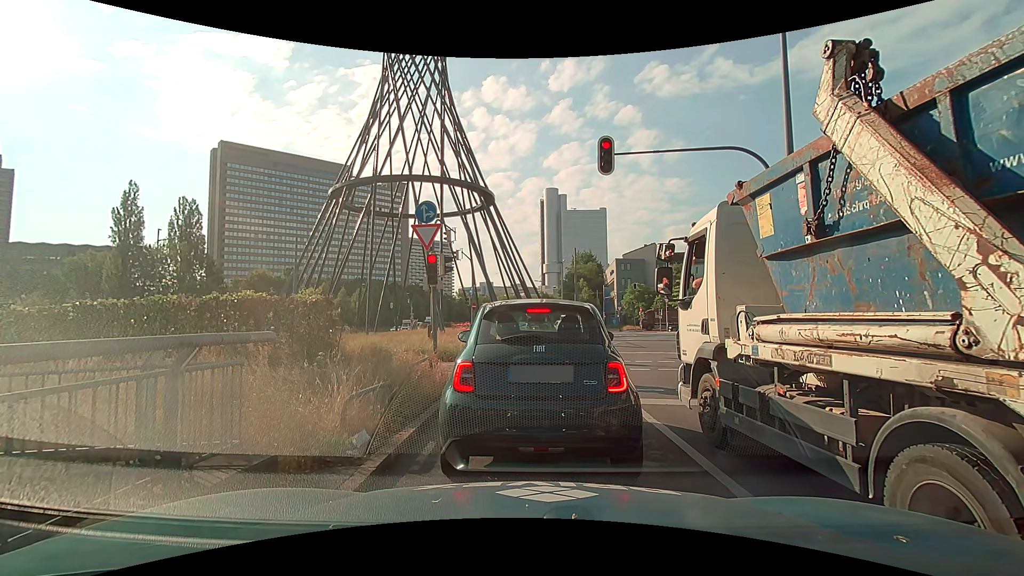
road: trunk_link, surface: asphalt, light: Day
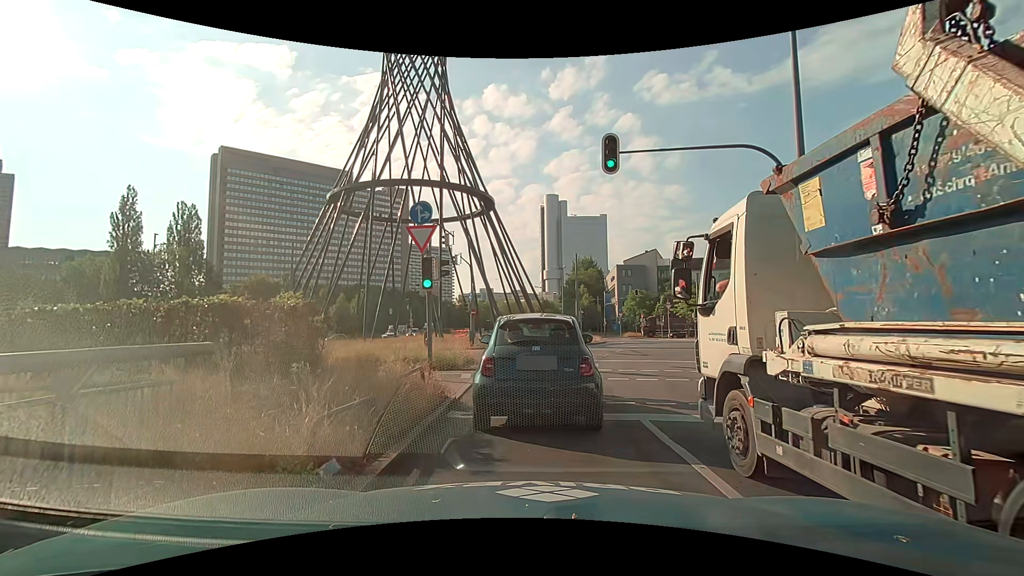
(0.0, +0.9) m; -1°
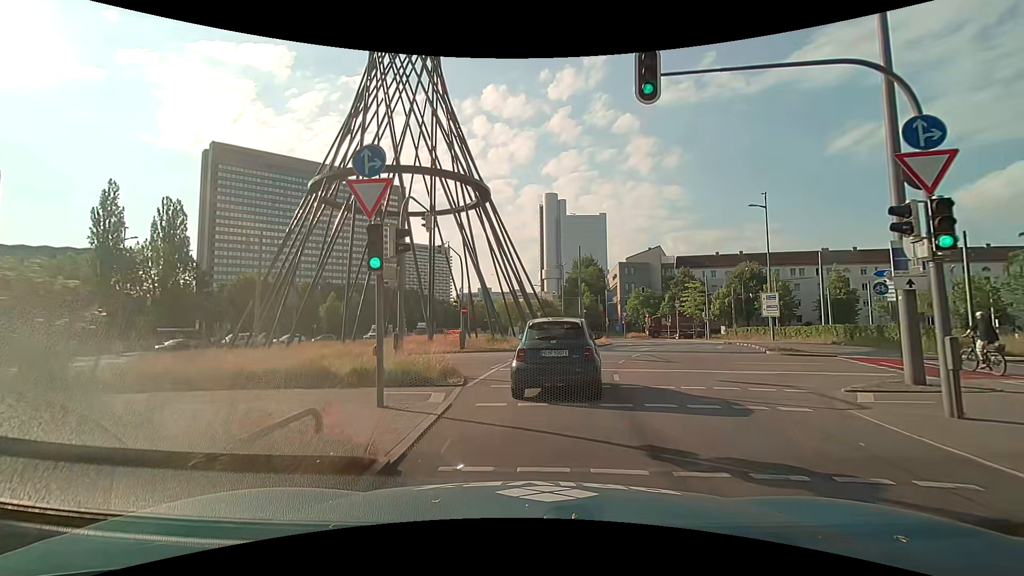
(0.0, +4.6) m; 0°
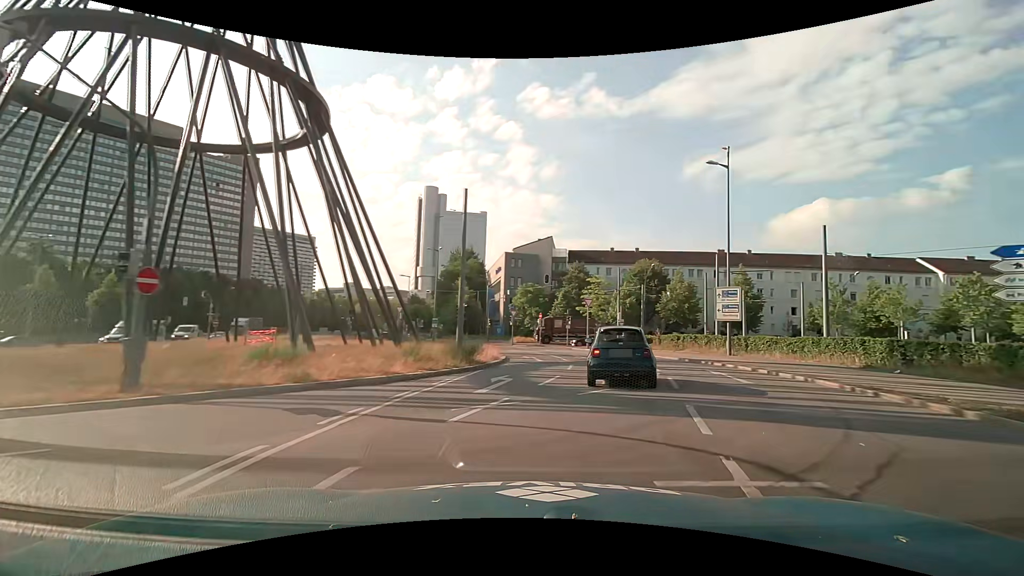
(+1.2, +18.3) m; +14°
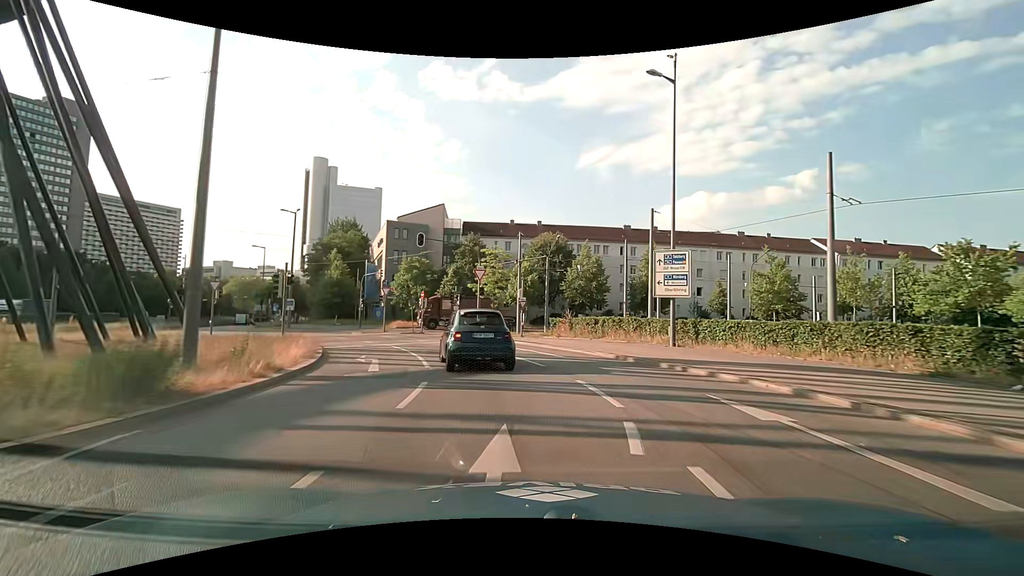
(+1.7, +11.3) m; +12°
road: primary
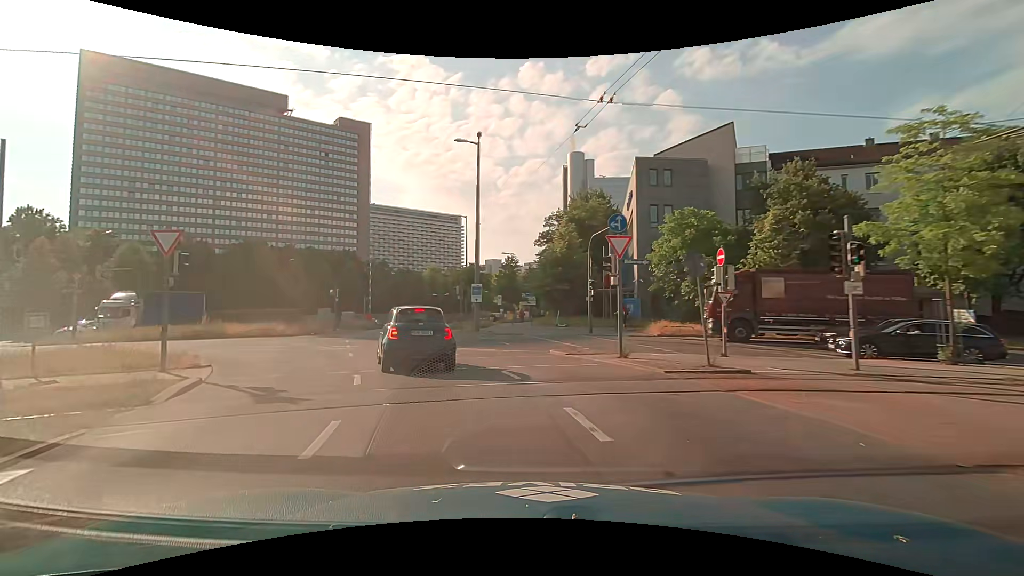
(-5.7, +26.5) m; -30°
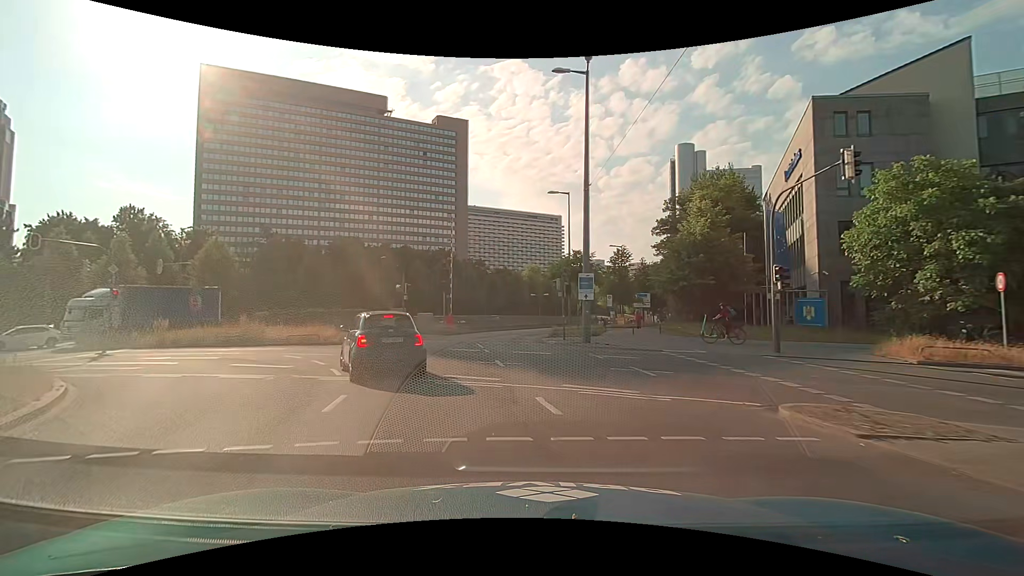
(-1.0, +9.7) m; -11°
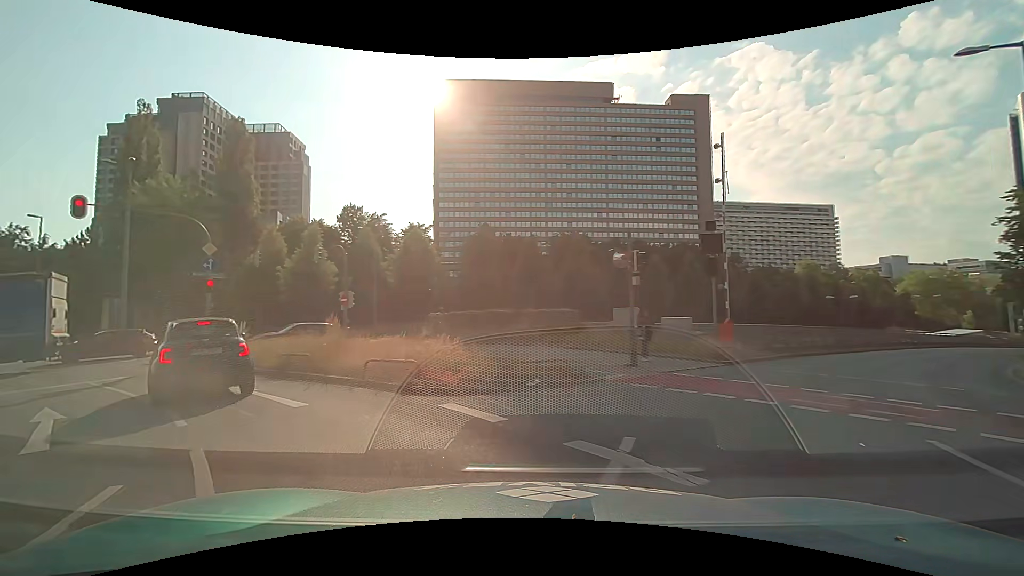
(-3.1, +16.1) m; -27°
(-3, +9) (-11, +16) (-19, +22) (-27, +28) (-35, +33) (-44, +38) (-53, +43) (-62, +47) (-71, +51) (-80, +55) m
